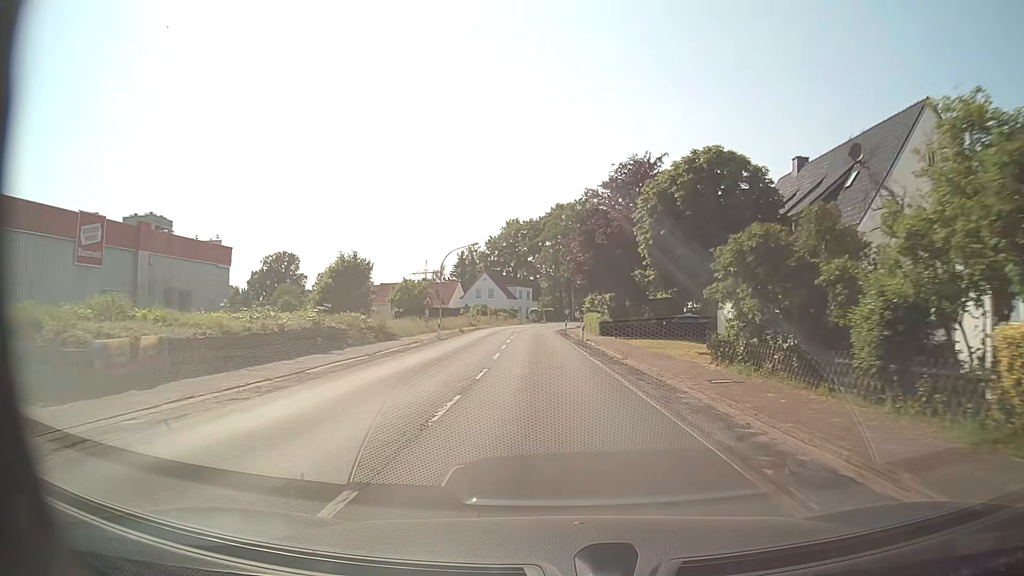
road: secondary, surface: asphalt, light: Day
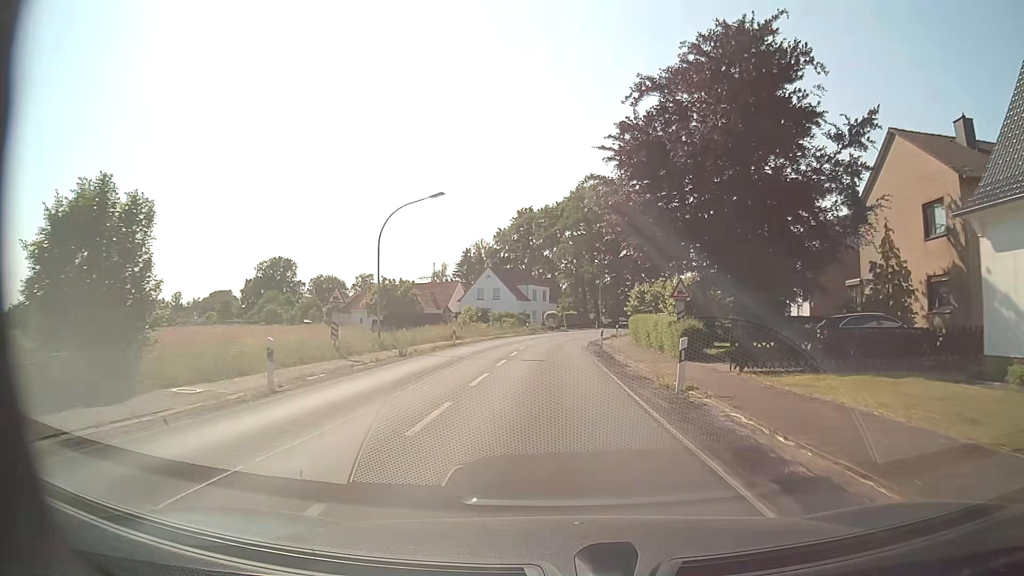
(-0.6, +25.2) m; -2°
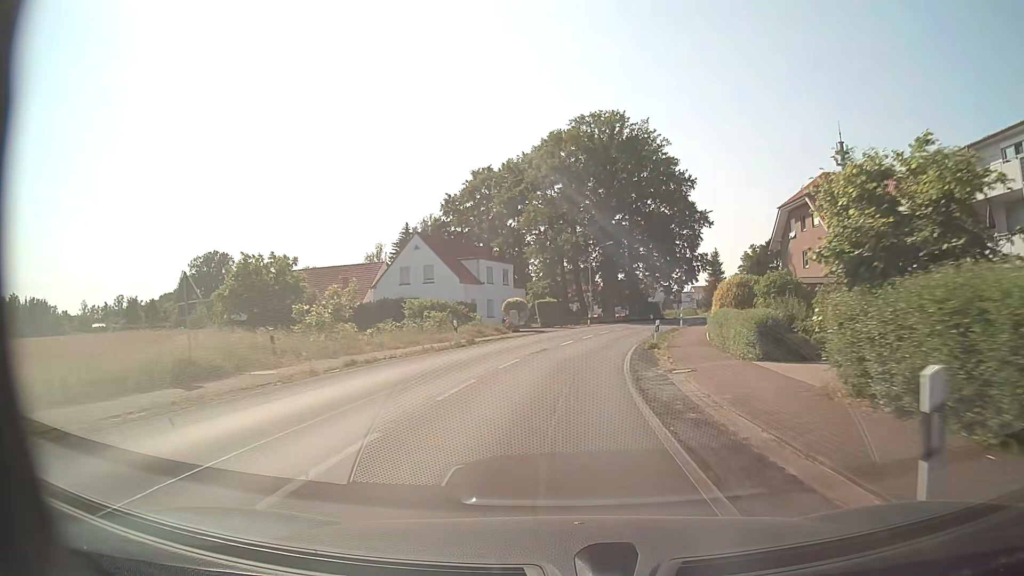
(+0.2, +33.5) m; +2°
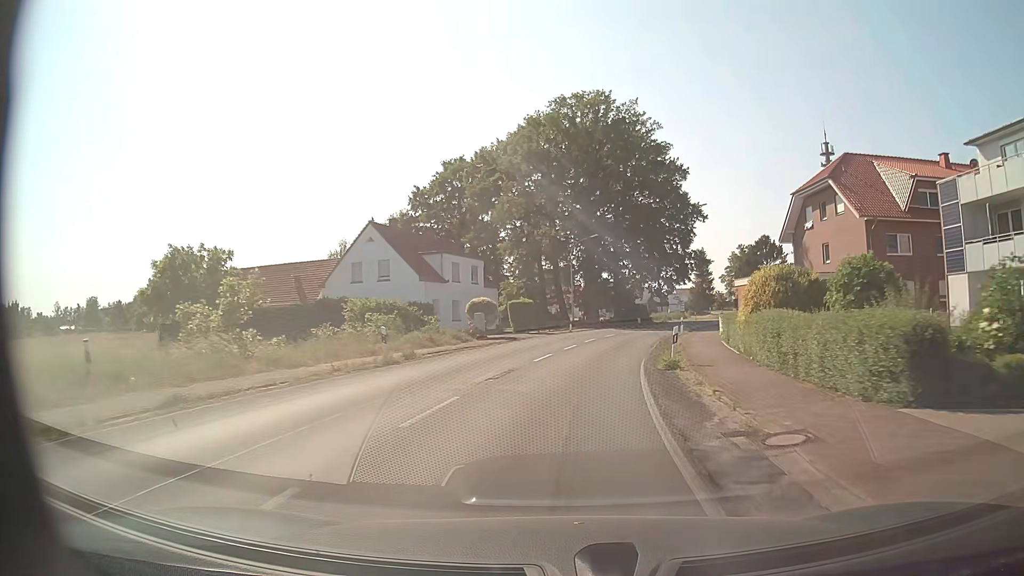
(+0.1, +8.4) m; +2°
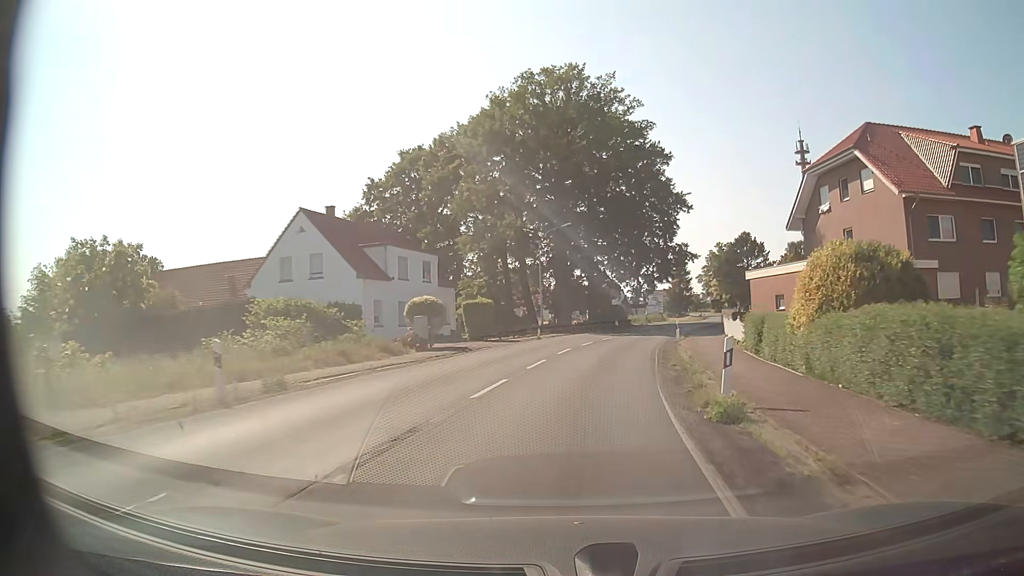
(+0.2, +8.4) m; +2°
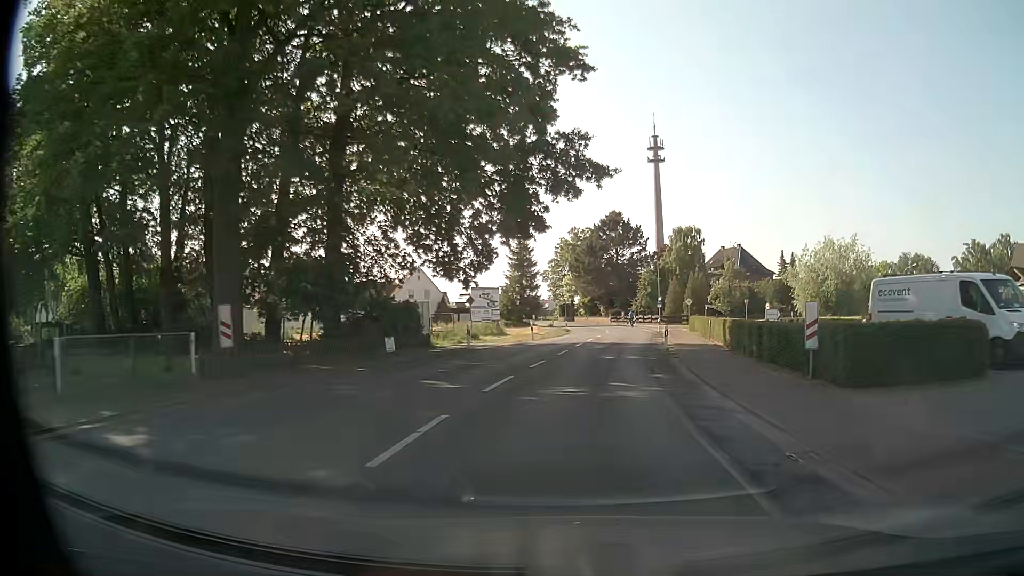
(+5.4, +41.2) m; +14°
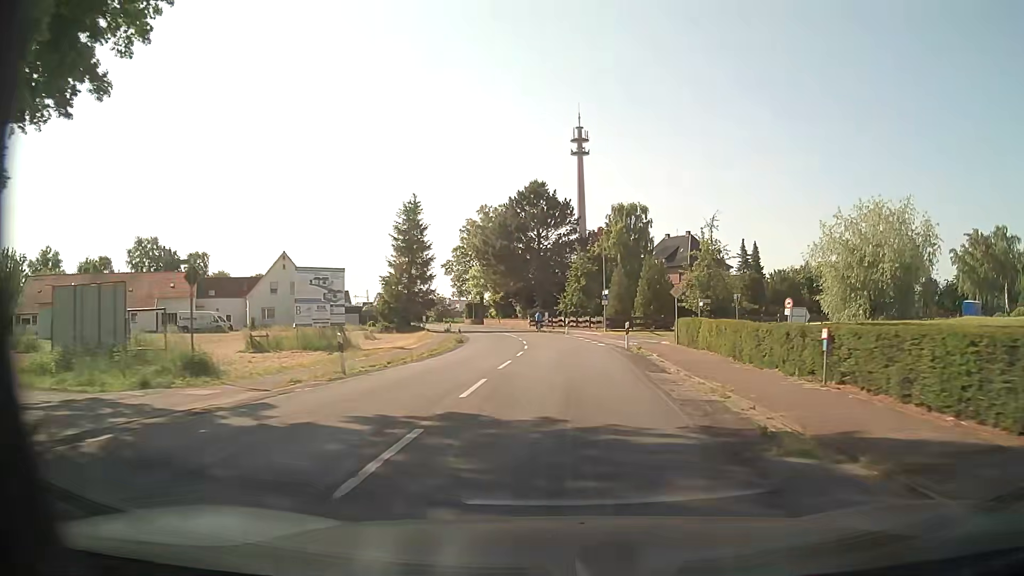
(+1.8, +25.0) m; +7°
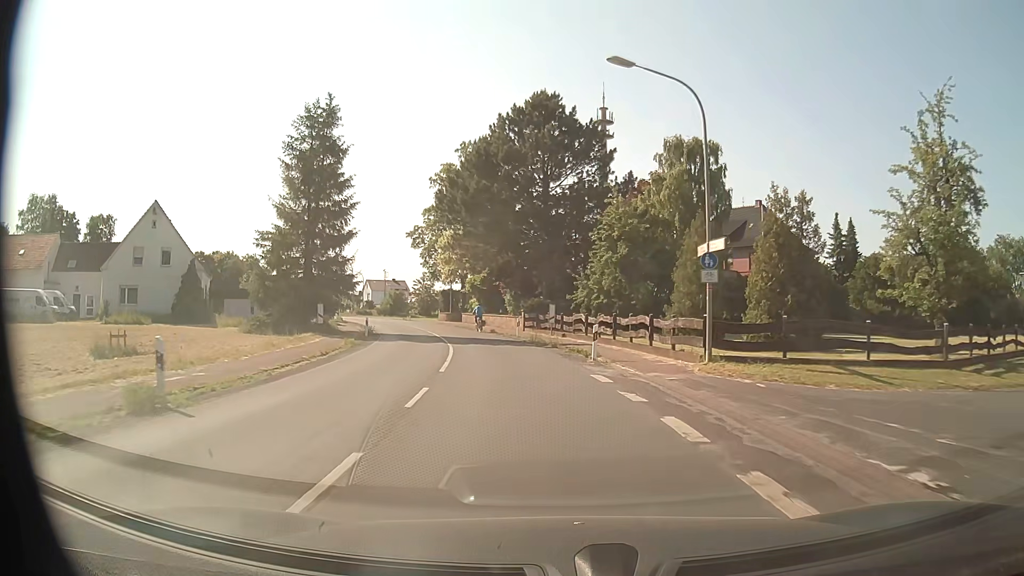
(+0.3, +31.6) m; -1°
(0, +10) (-1, +20) (-3, +30) (-5, +40) (-8, +49) (-12, +58) (-16, +67) (-21, +76) (-26, +85) (-31, +94) m
